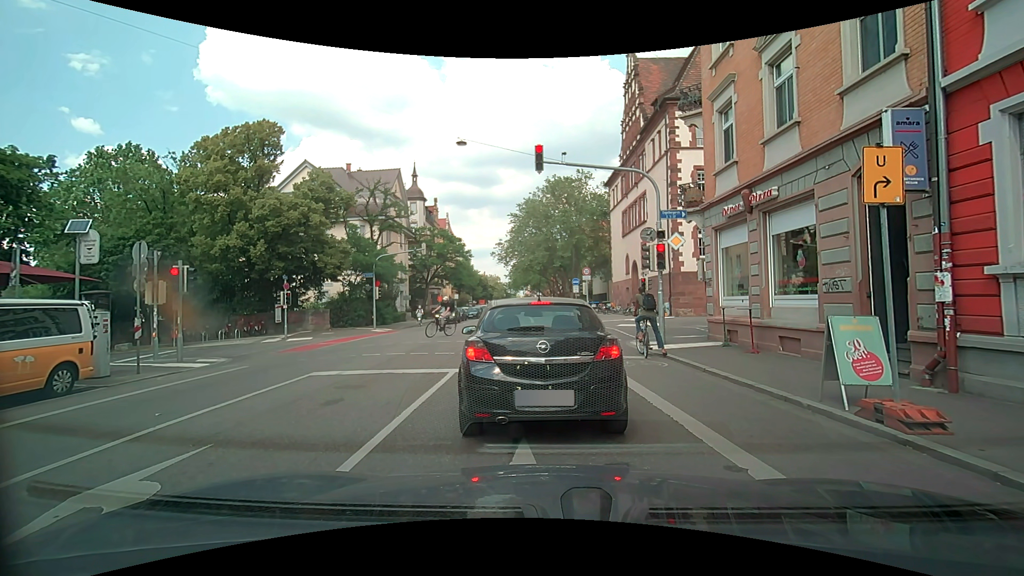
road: secondary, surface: asphalt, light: Day
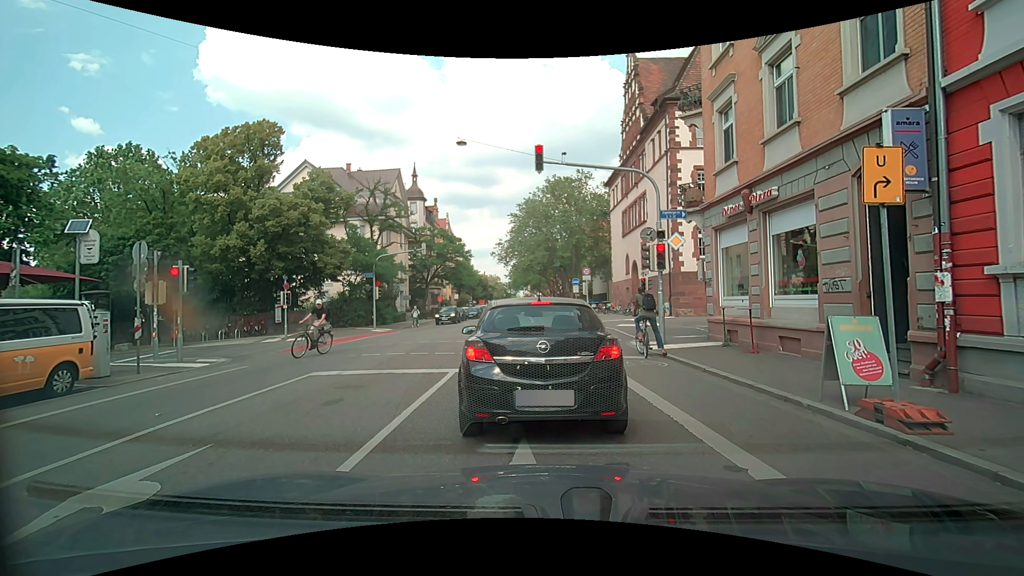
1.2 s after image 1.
(0.0, 0.0) m; 0°
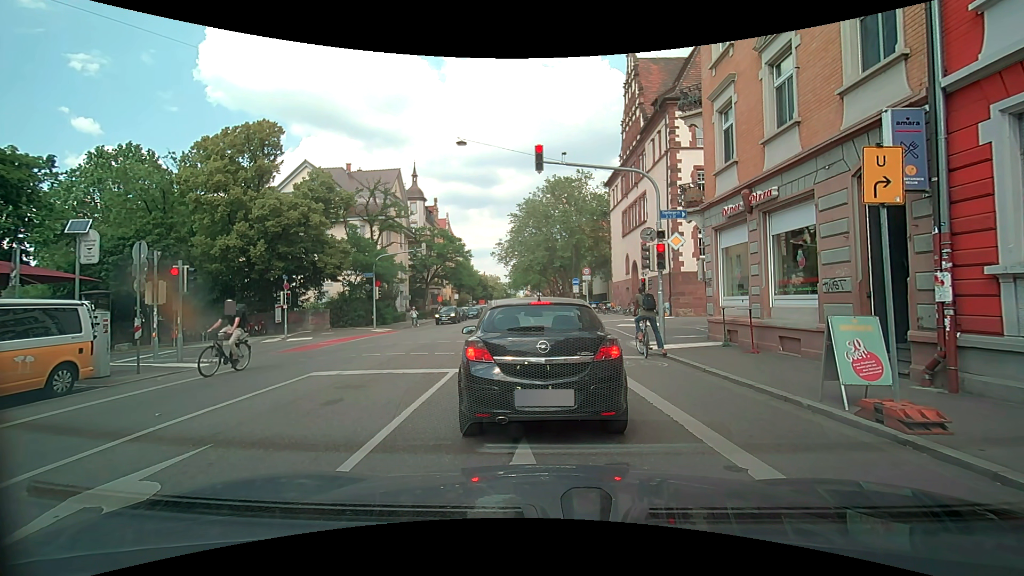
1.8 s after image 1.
(0.0, 0.0) m; 0°
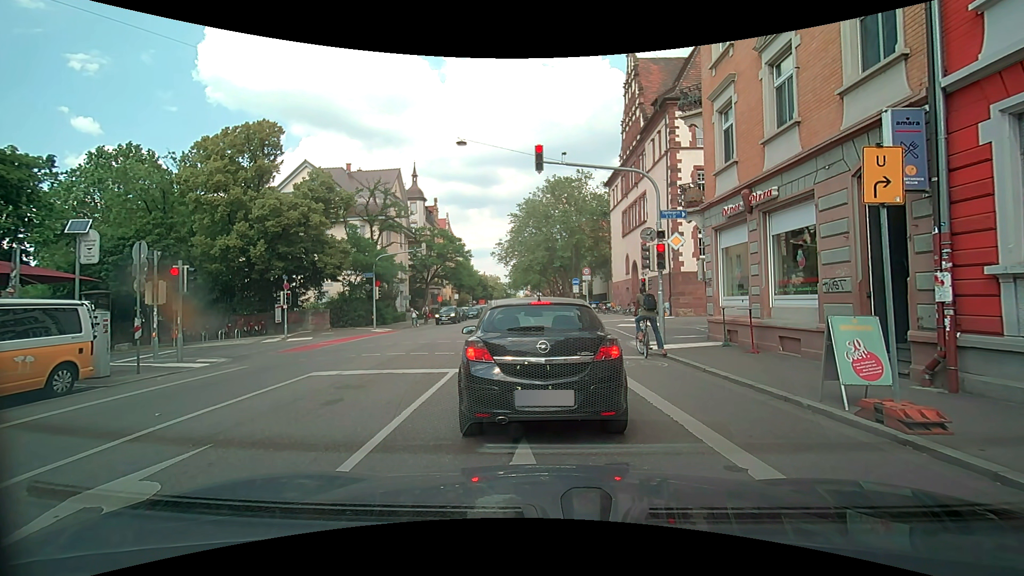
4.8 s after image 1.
(0.0, 0.0) m; 0°
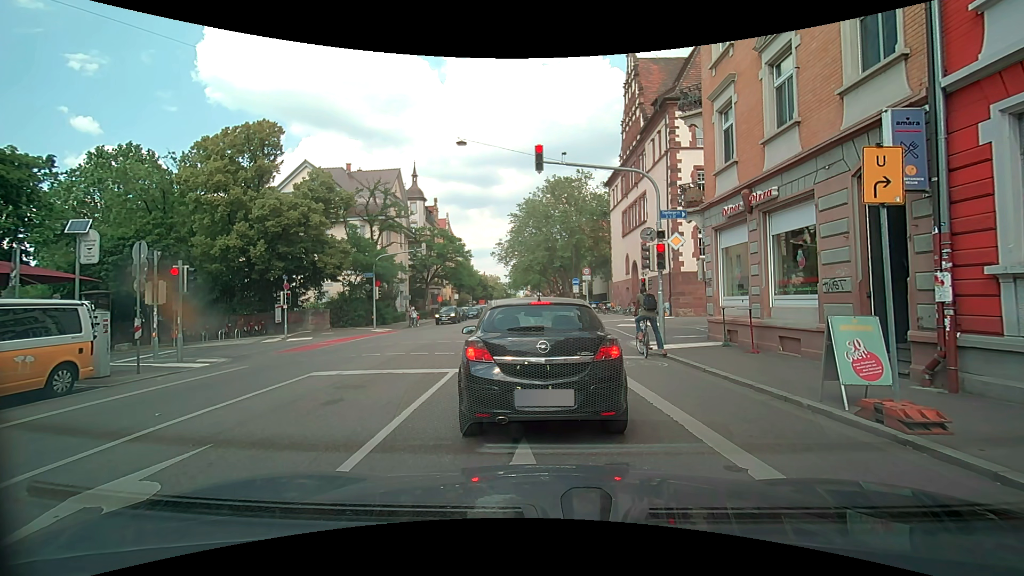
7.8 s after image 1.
(0.0, 0.0) m; 0°
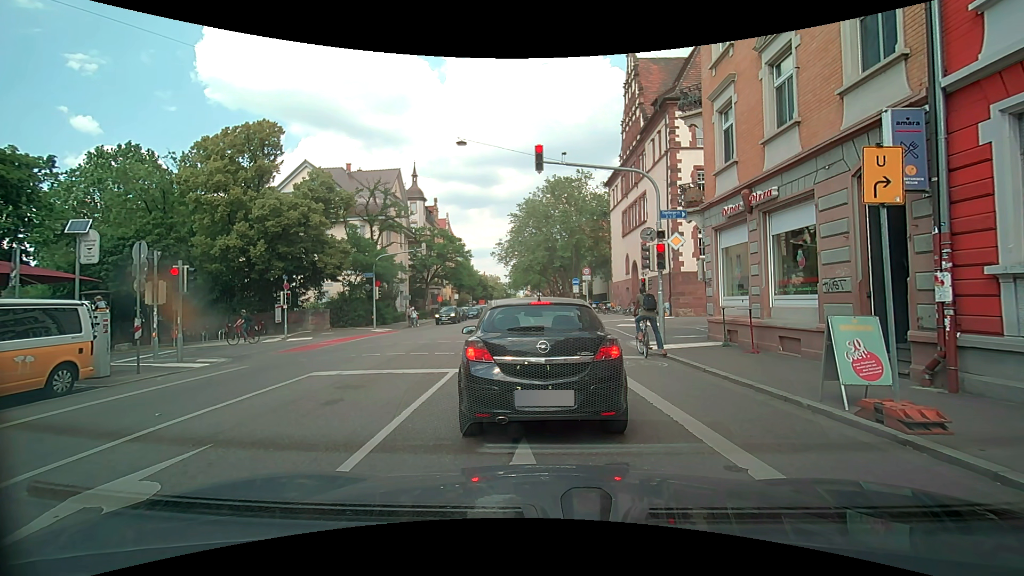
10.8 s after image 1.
(0.0, 0.0) m; 0°
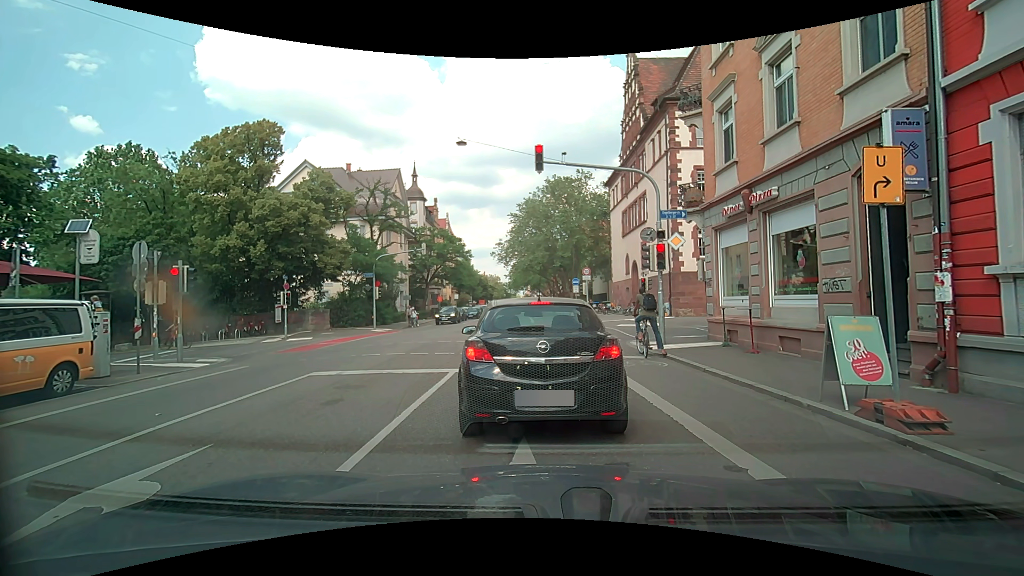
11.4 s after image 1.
(0.0, 0.0) m; 0°
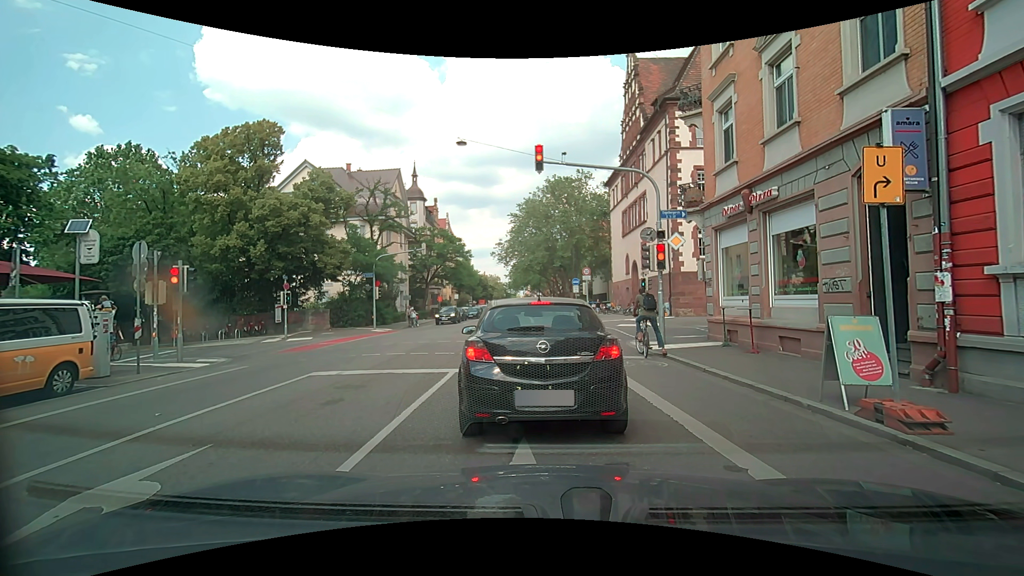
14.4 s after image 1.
(0.0, 0.0) m; 0°
